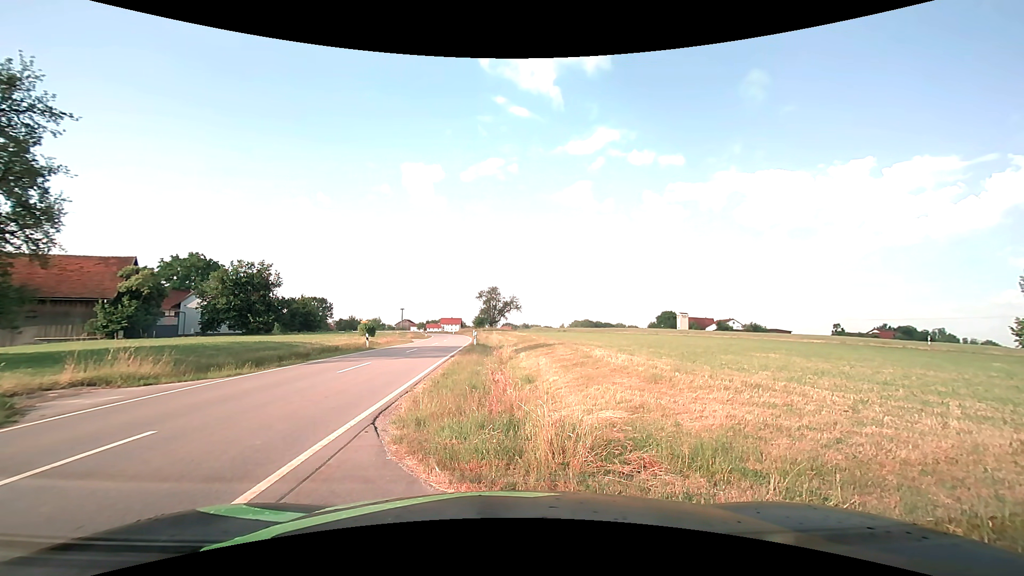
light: Day
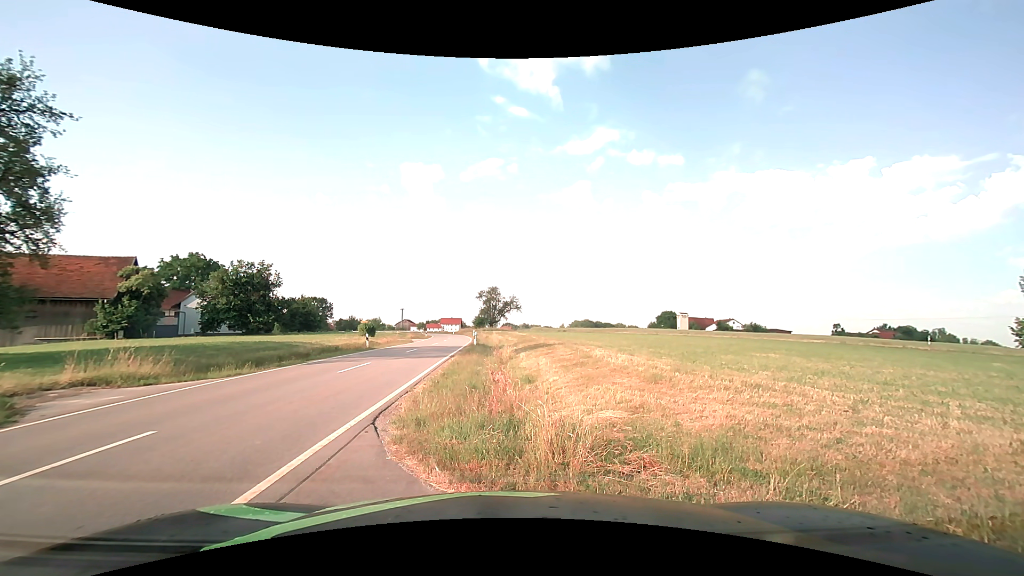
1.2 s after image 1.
(0.0, 0.0) m; 0°
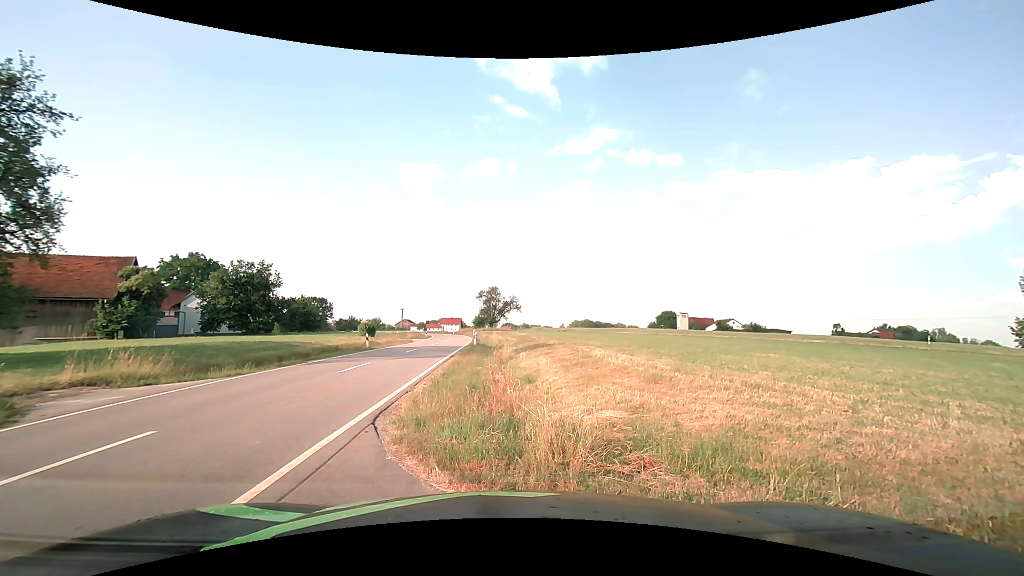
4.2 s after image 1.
(0.0, 0.0) m; 0°
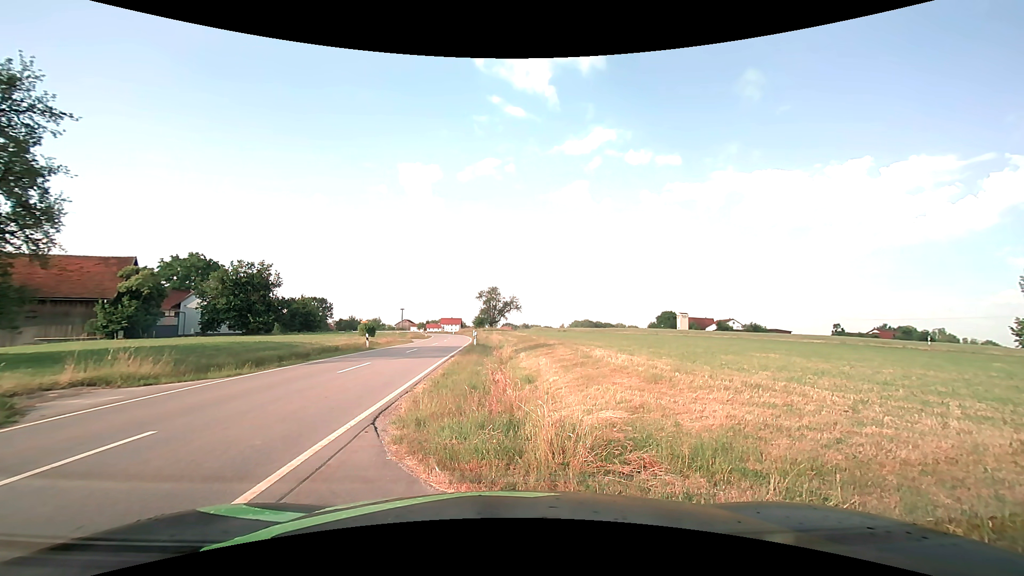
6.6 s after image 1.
(0.0, 0.0) m; 0°
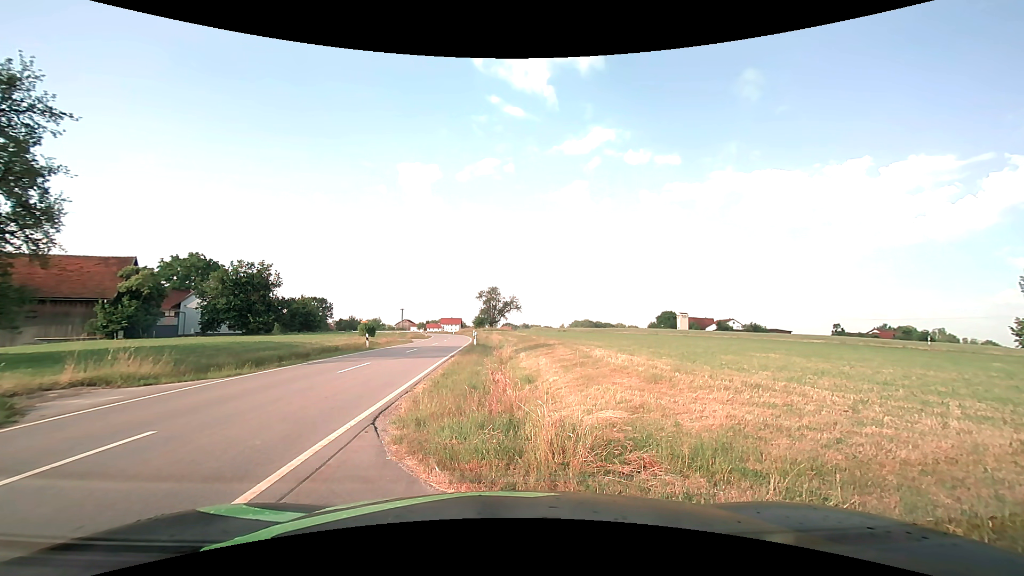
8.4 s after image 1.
(0.0, 0.0) m; 0°
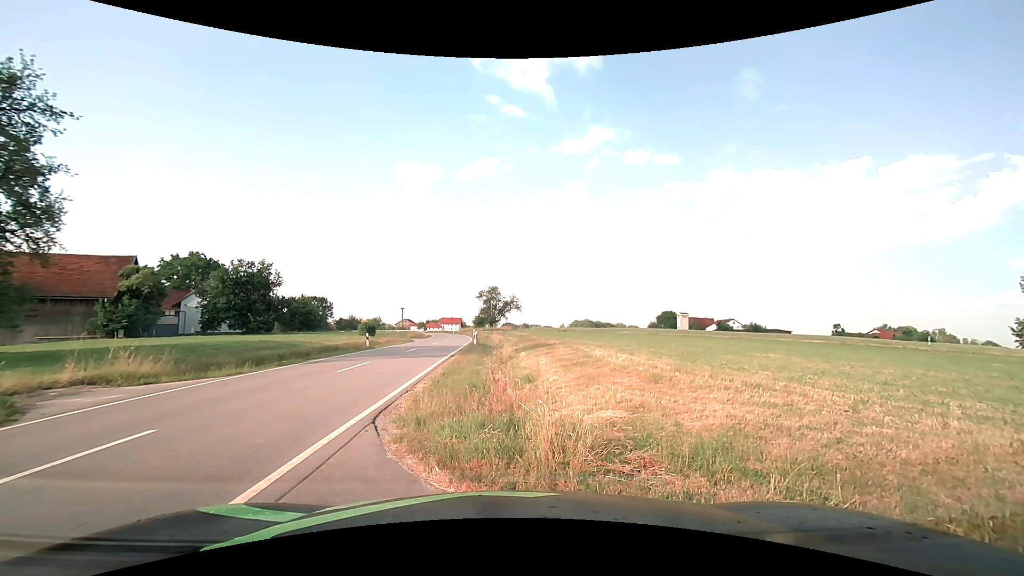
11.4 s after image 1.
(0.0, 0.0) m; 0°
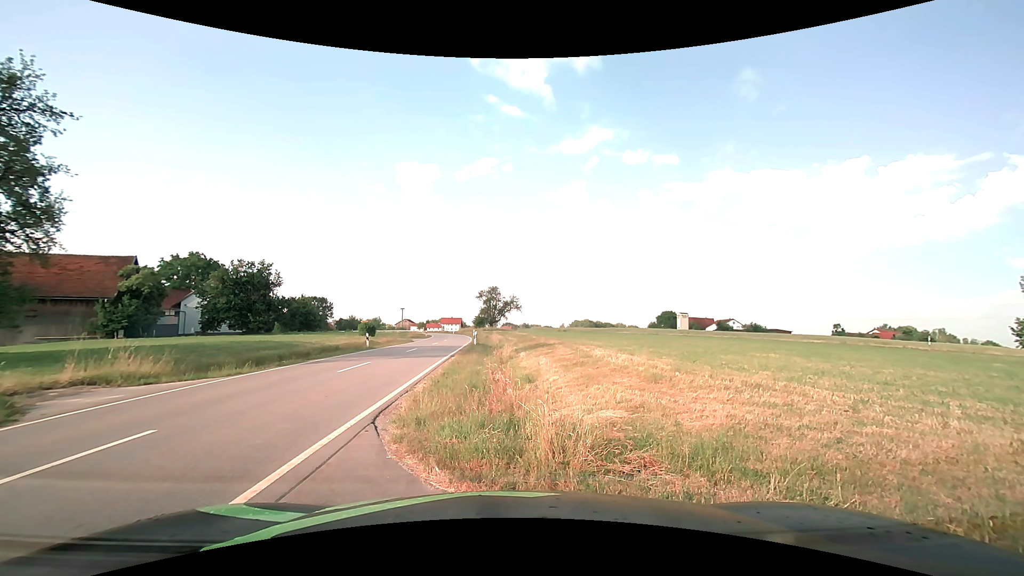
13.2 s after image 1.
(0.0, 0.0) m; 0°
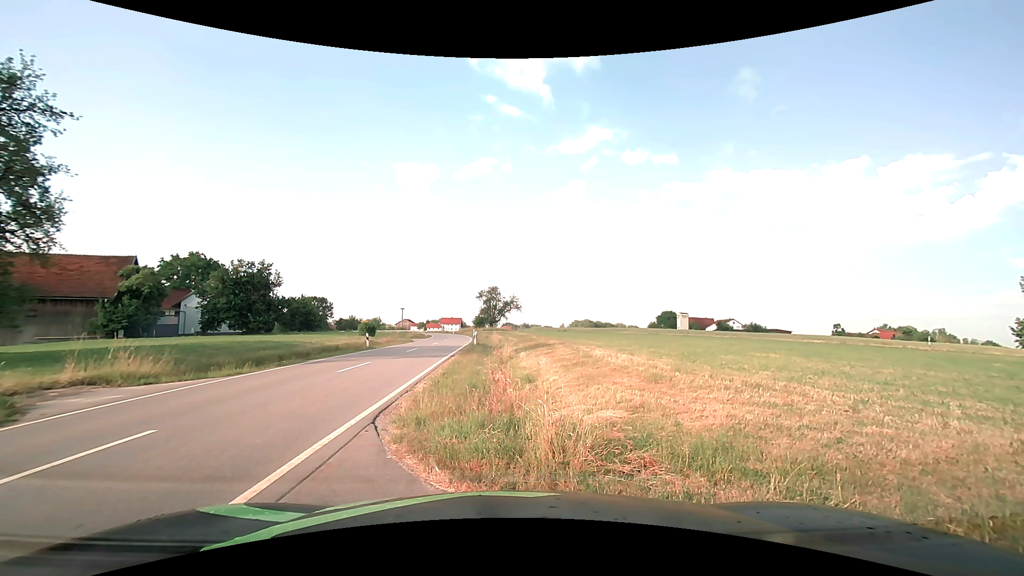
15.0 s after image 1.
(0.0, 0.0) m; 0°
(-4, +9) (-5, +19) (-6, +29) (-6, +39) (-7, +49) (-8, +59) (-9, +69) (-10, +79) (-12, +89) (-14, +98) m
